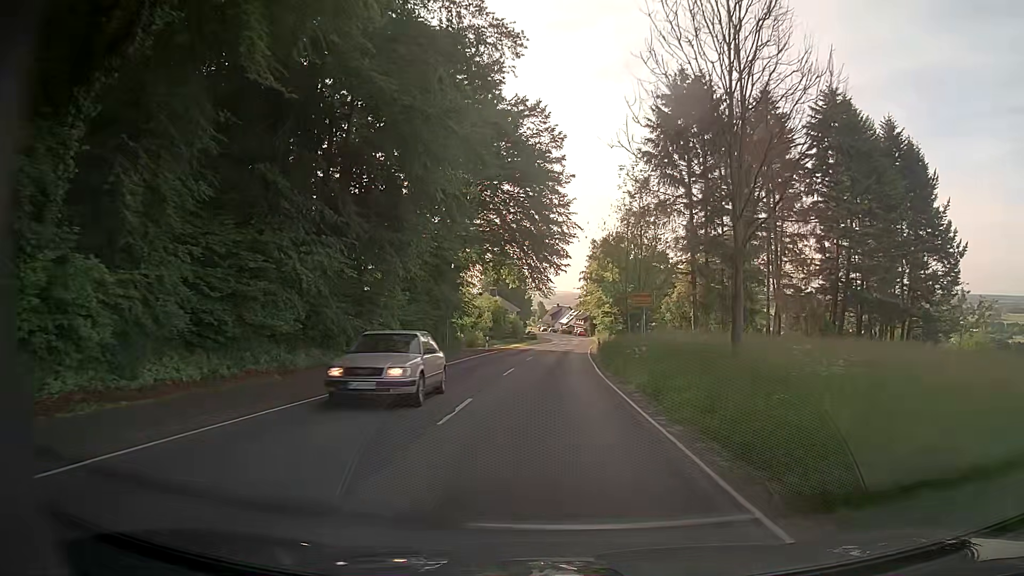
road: secondary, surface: asphalt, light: Day
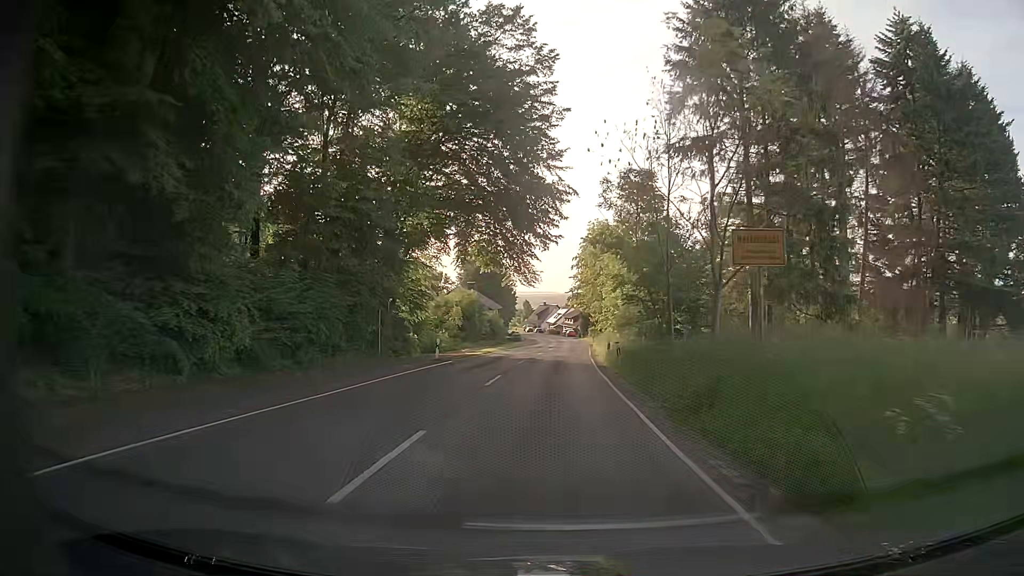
(+0.3, +16.8) m; +1°
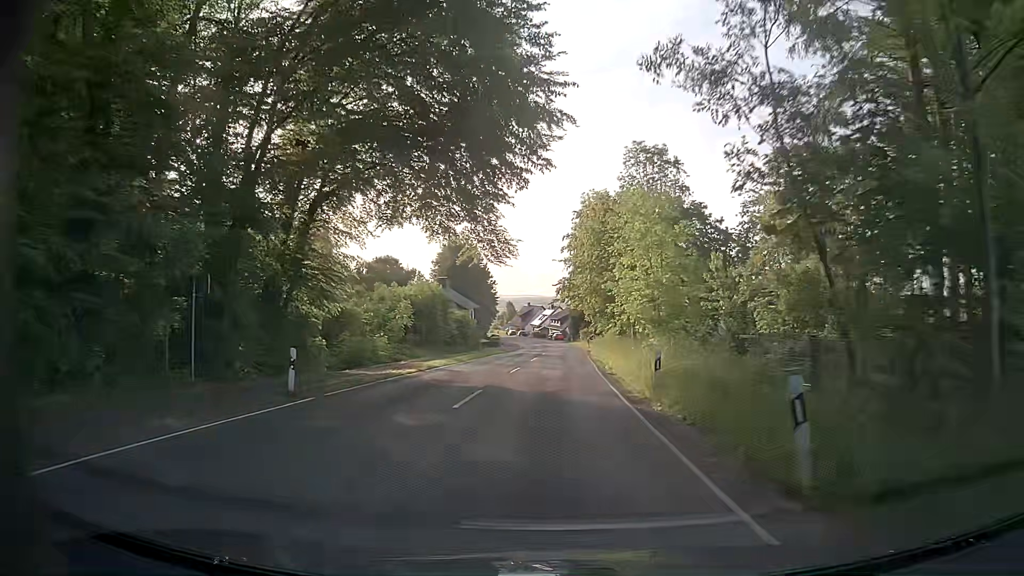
(+0.3, +17.2) m; +1°
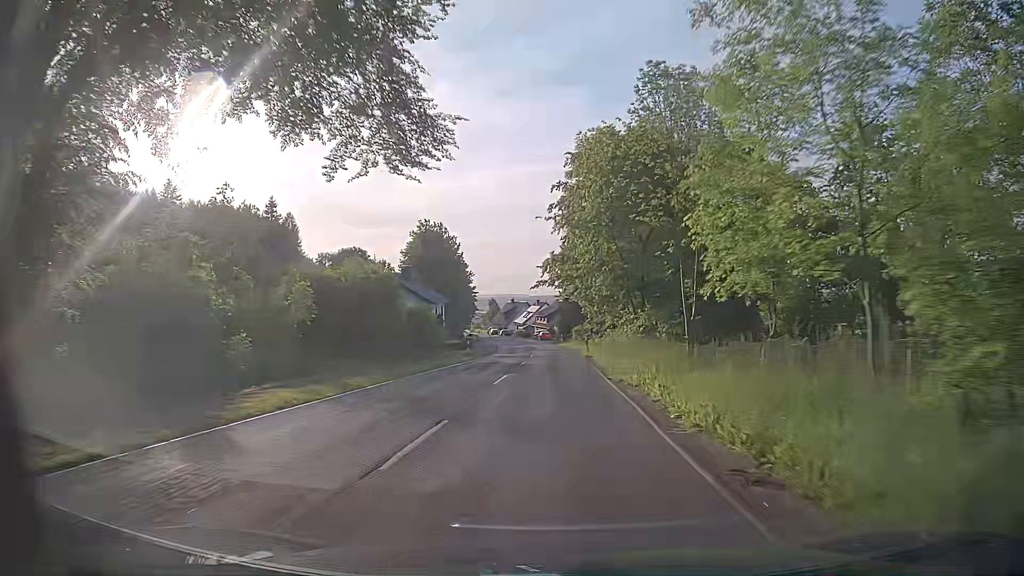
(+0.3, +17.6) m; +1°
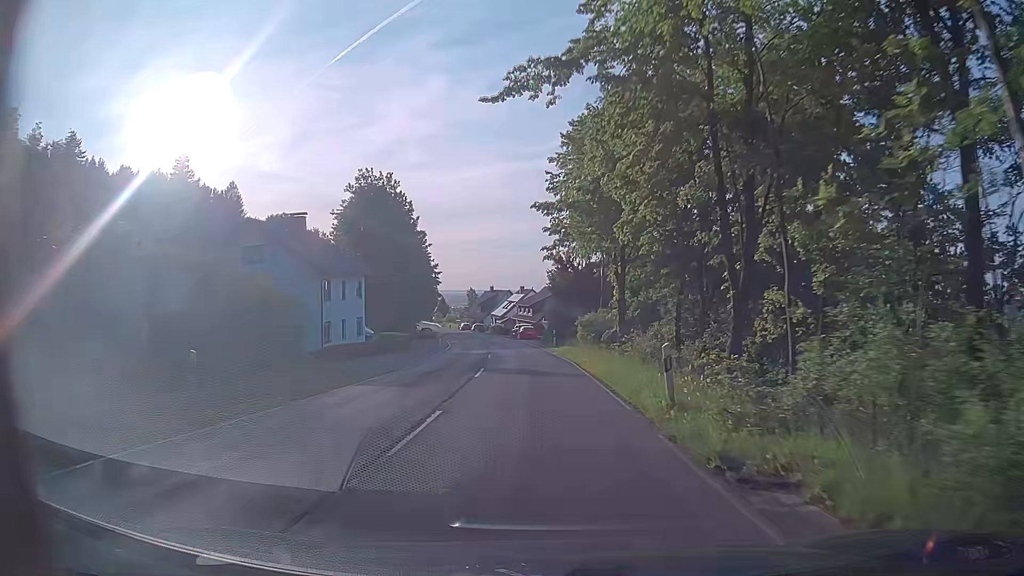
(+0.7, +35.6) m; +1°
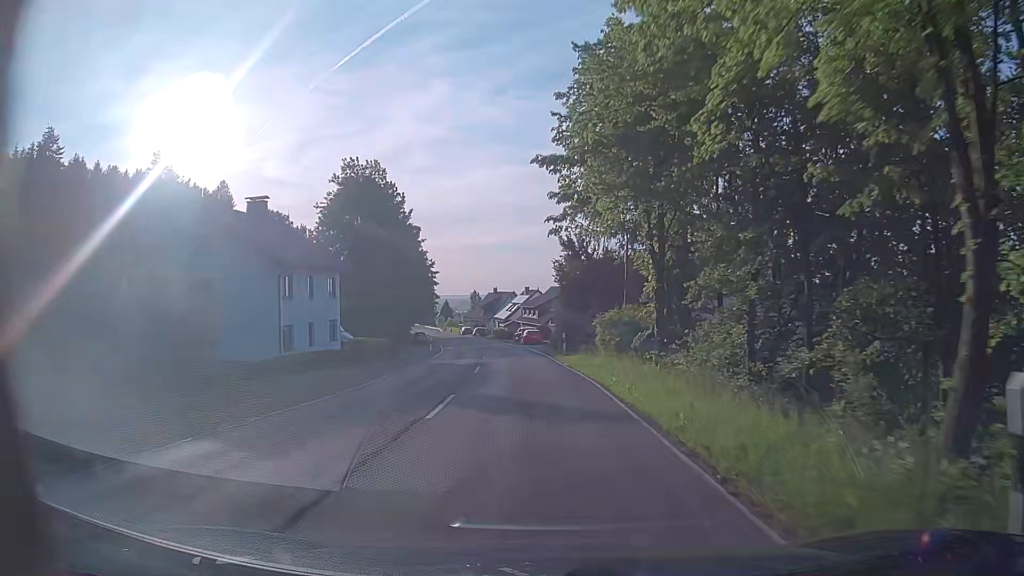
(0.0, +8.8) m; 0°
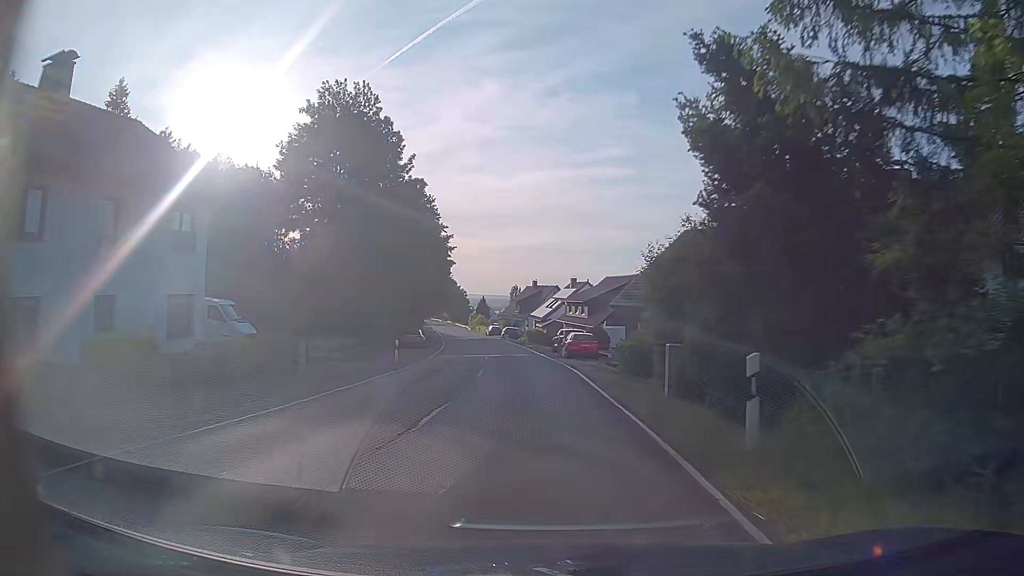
(-0.8, +25.4) m; -4°
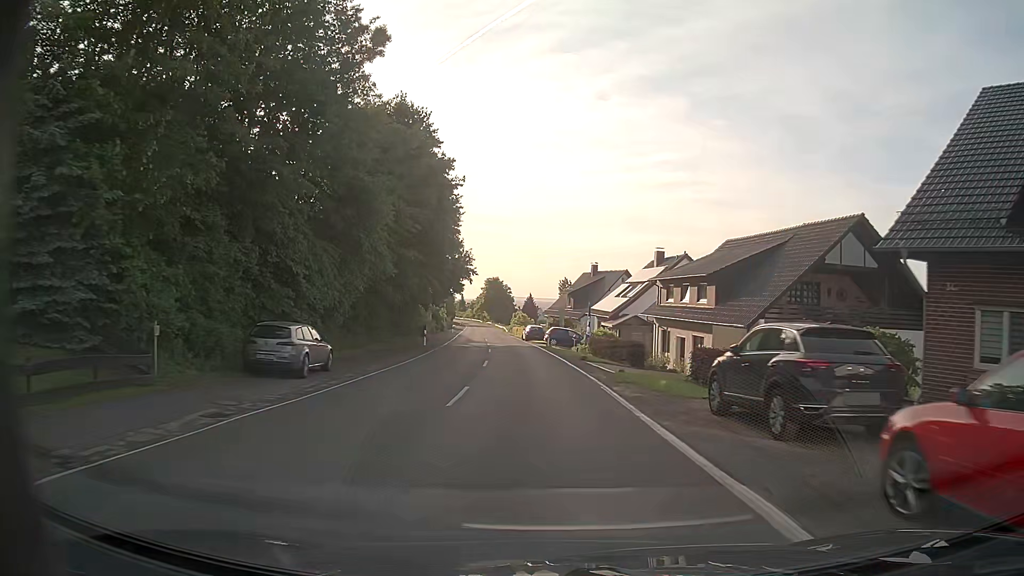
(-1.5, +33.6) m; -5°
(0, +10) (0, +20) (-1, +30) (-2, +40) (-3, +50) (-4, +60) (-5, +70) (-6, +80) (-7, +90) (-8, +100) m
